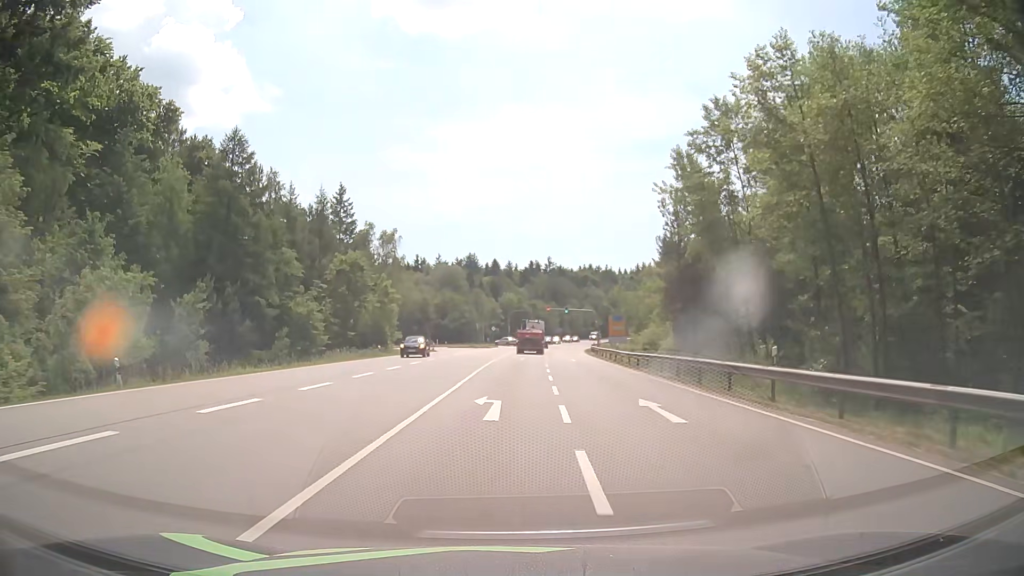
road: secondary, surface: asphalt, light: Day
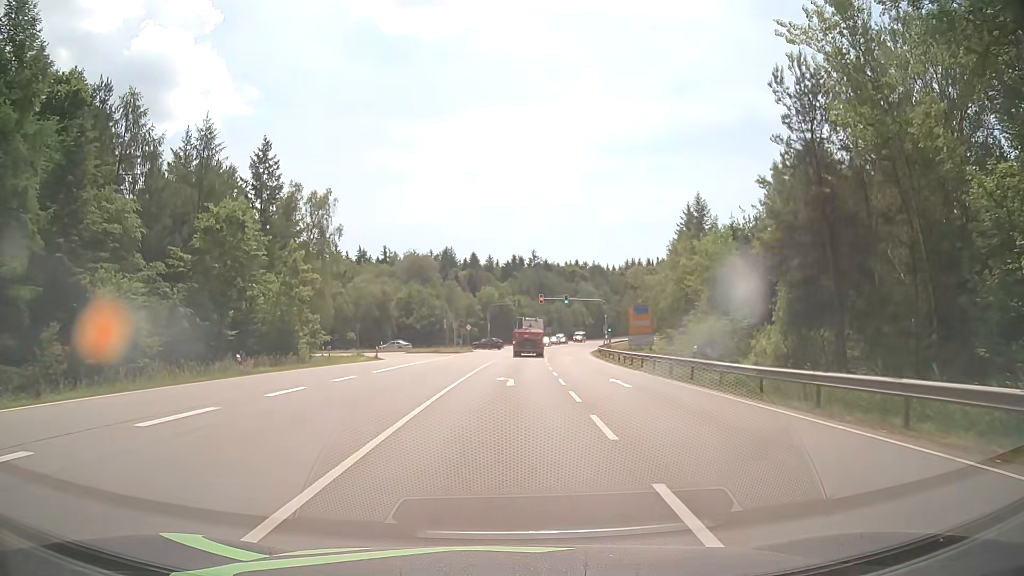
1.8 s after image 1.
(+0.4, +25.7) m; +2°
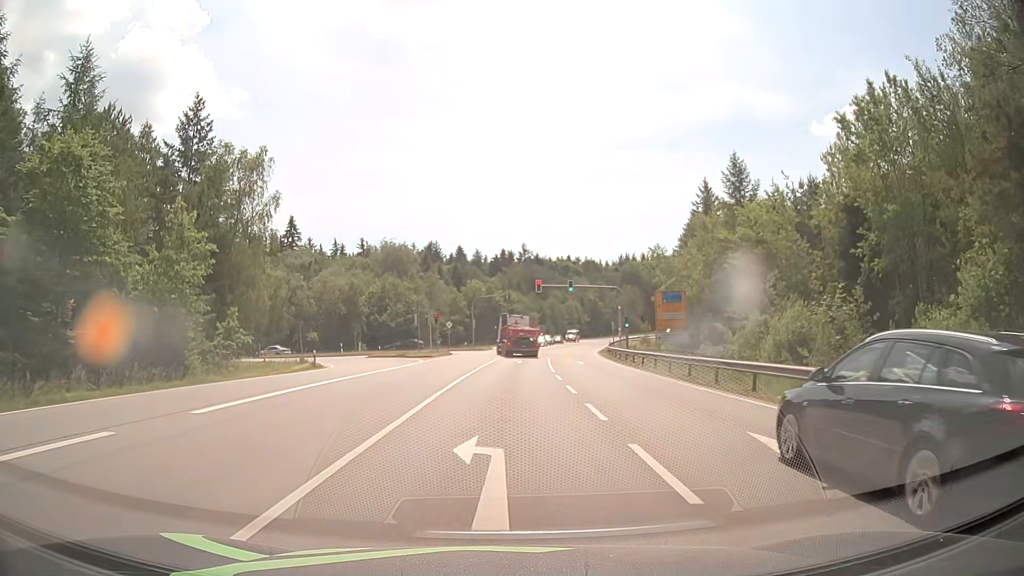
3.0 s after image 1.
(+0.1, +15.5) m; +1°
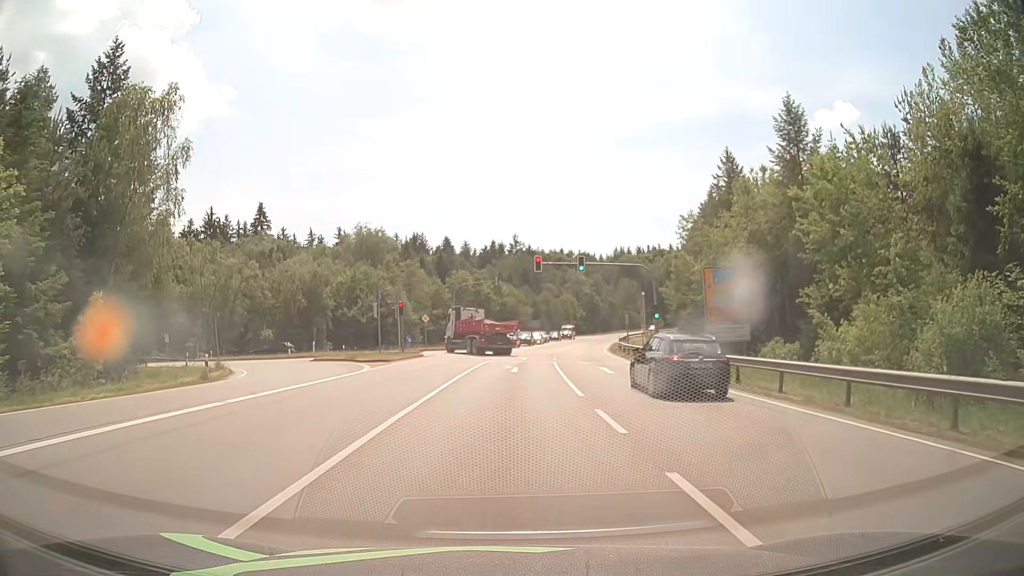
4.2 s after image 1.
(+0.1, +13.9) m; +1°
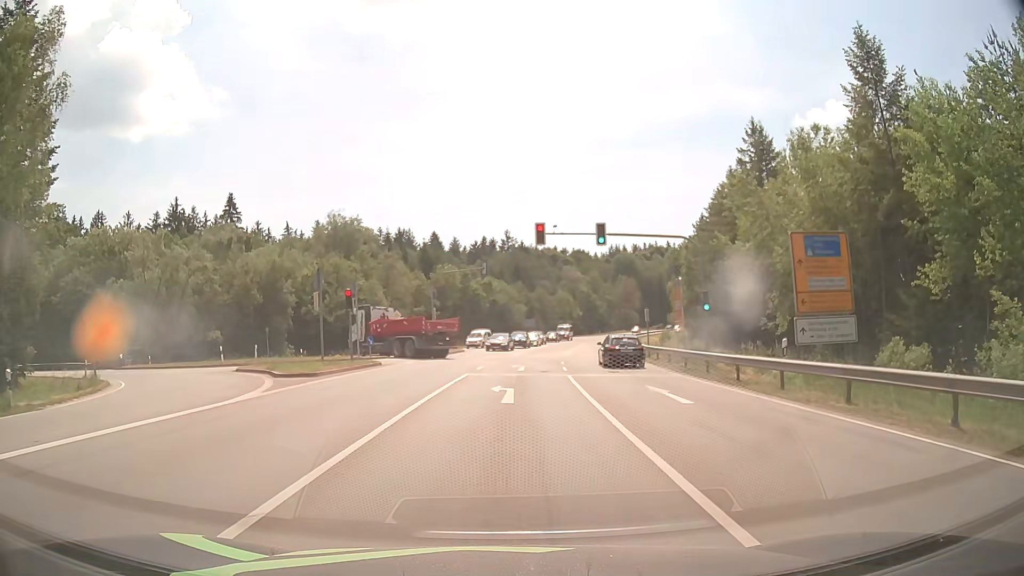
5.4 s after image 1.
(+0.1, +11.7) m; +1°
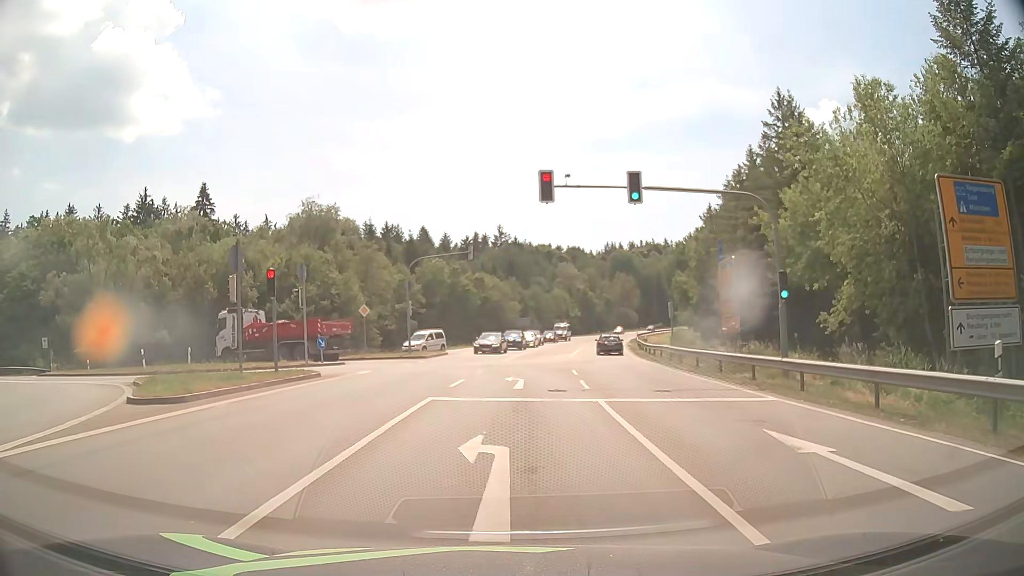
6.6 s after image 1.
(+0.1, +8.9) m; +1°
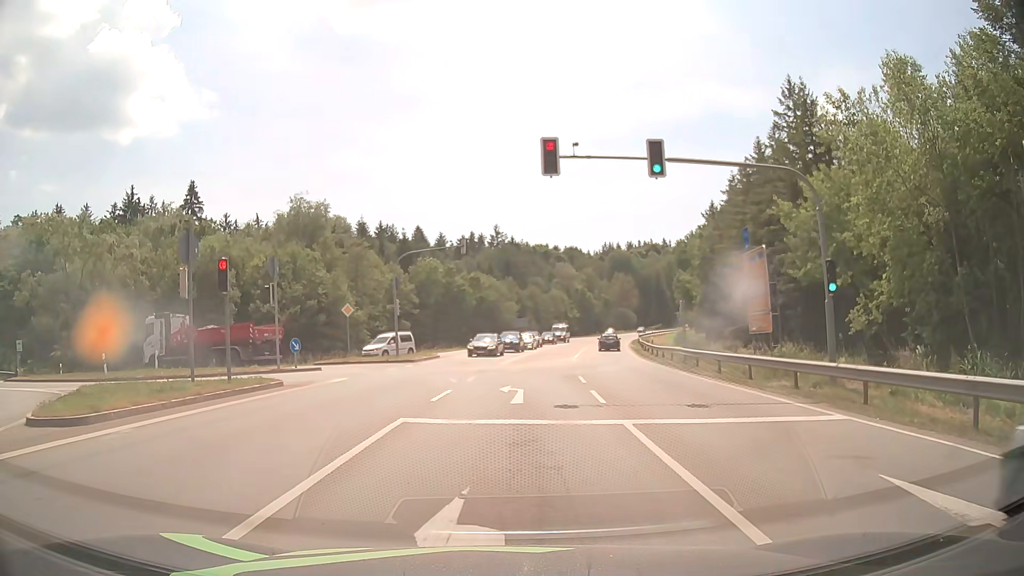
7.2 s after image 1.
(0.0, +3.3) m; 0°
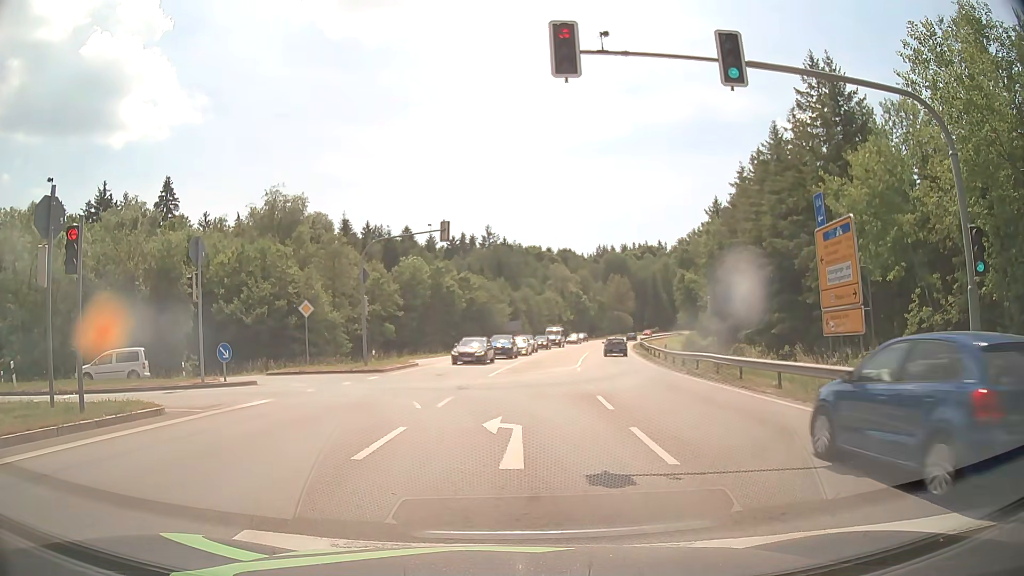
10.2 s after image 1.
(+0.1, +6.0) m; +2°
(0, +10) (-3, +20) (-10, +26) (-20, +29) (-30, +30) (-40, +32) (-49, +34) (-59, +37) (-68, +41) (-77, +45) m
